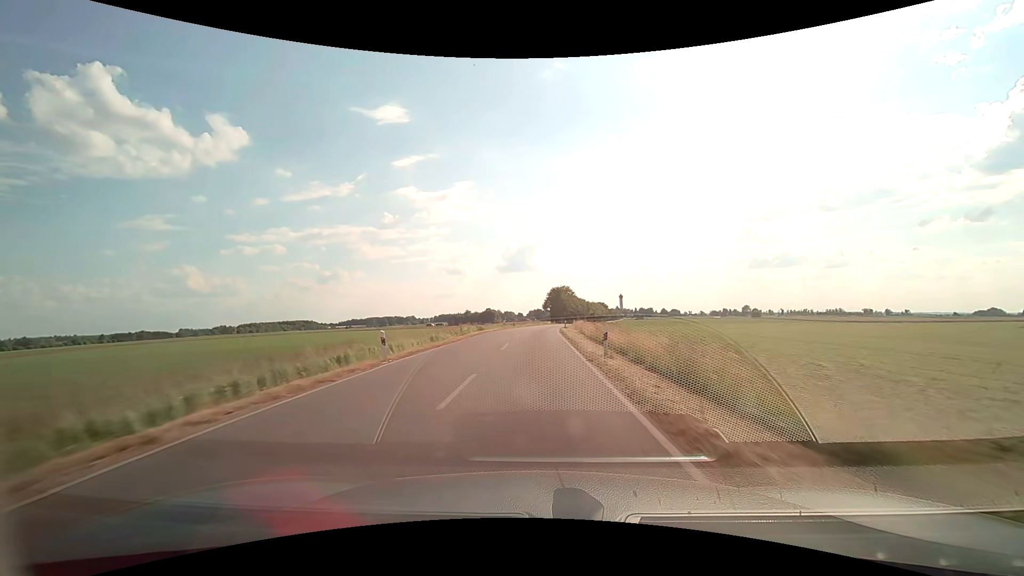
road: tertiary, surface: asphalt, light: Day
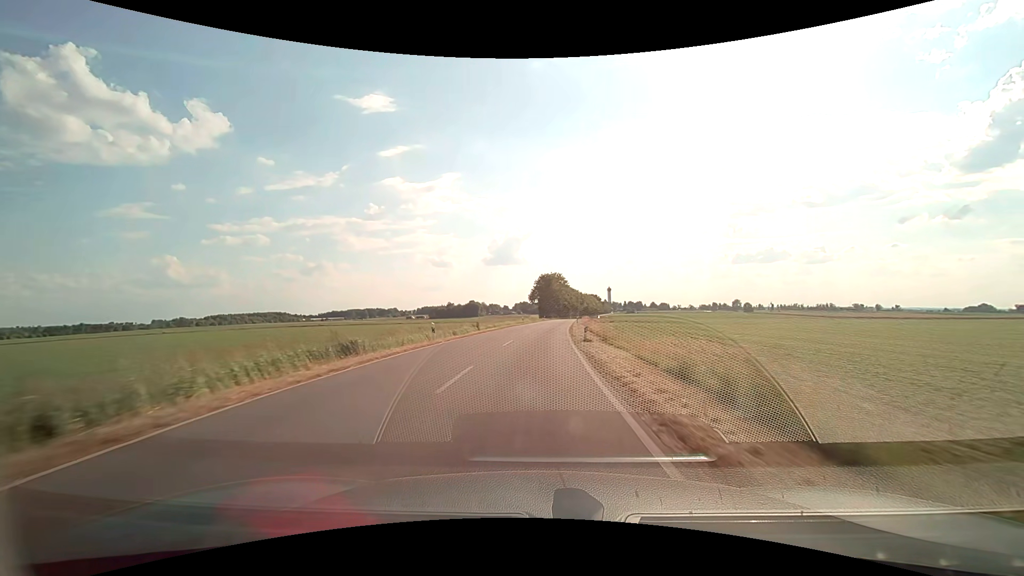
(+0.3, +35.2) m; +2°
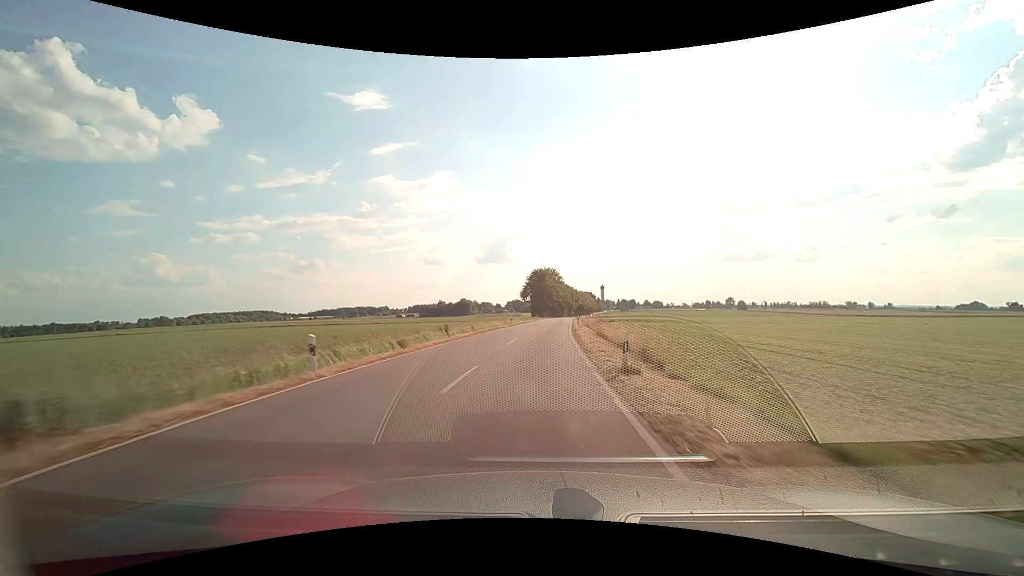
(+0.1, +12.0) m; +1°
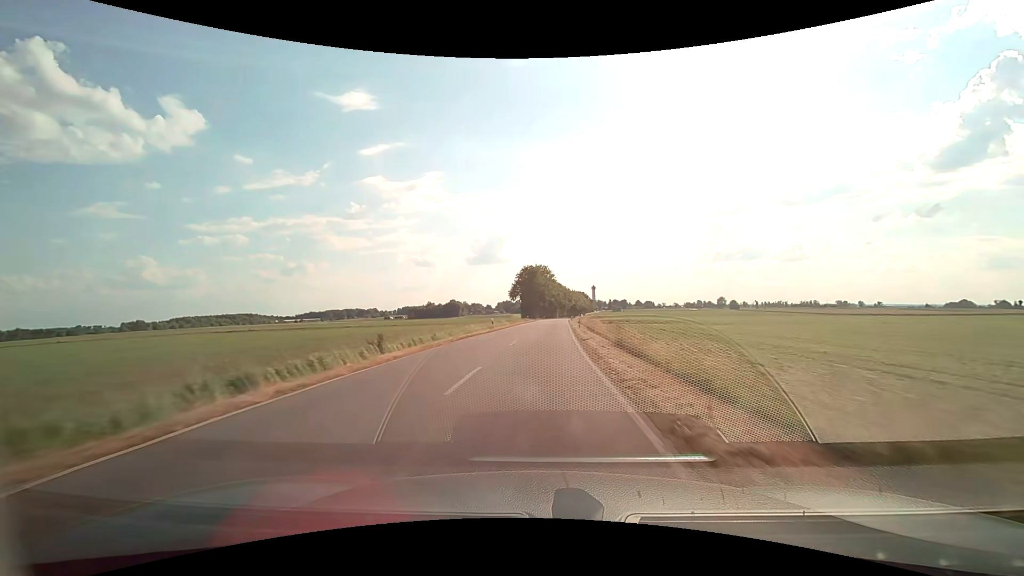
(+0.1, +12.2) m; +1°
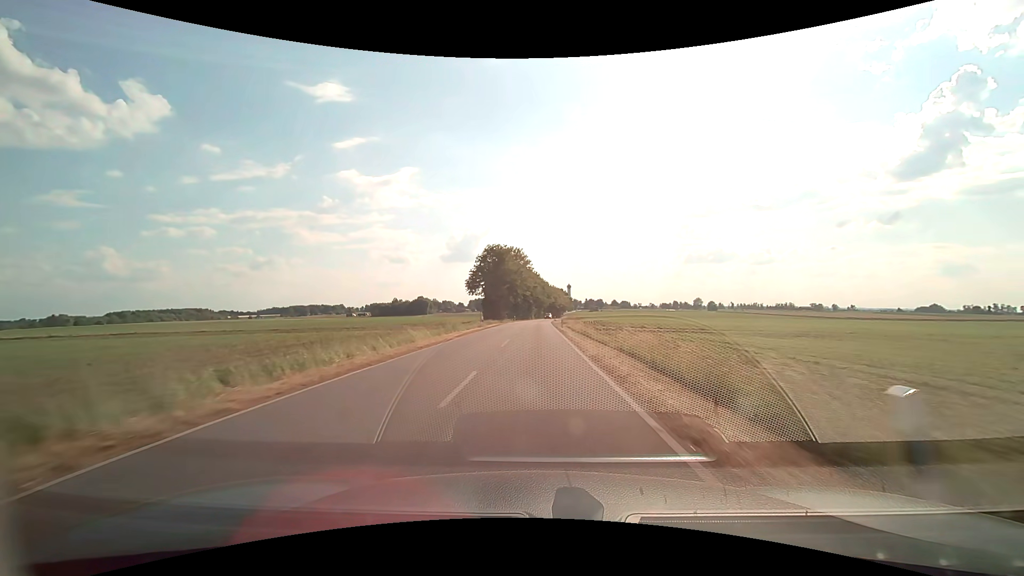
(+1.0, +37.4) m; +3°
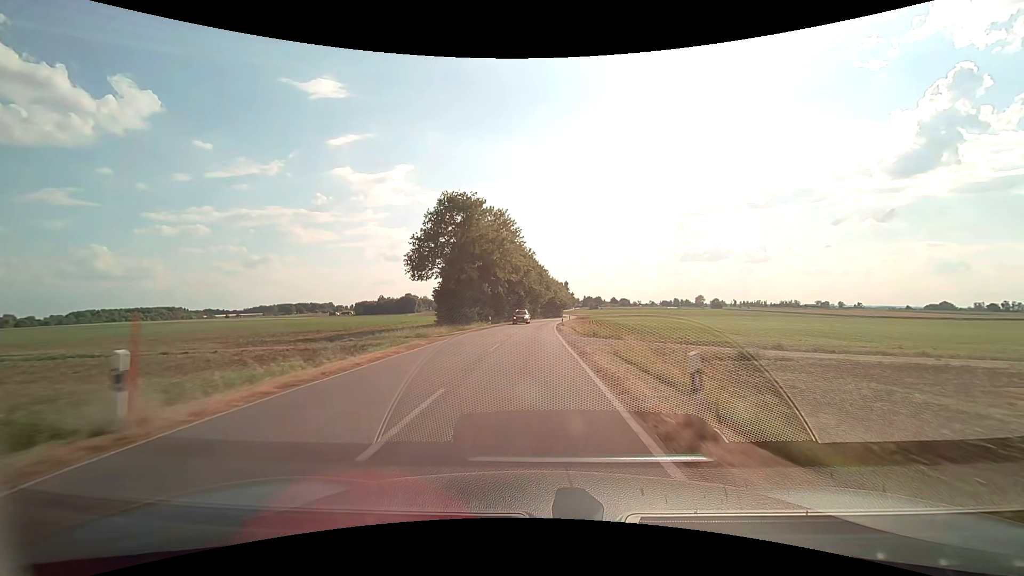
(+0.3, +38.6) m; +1°
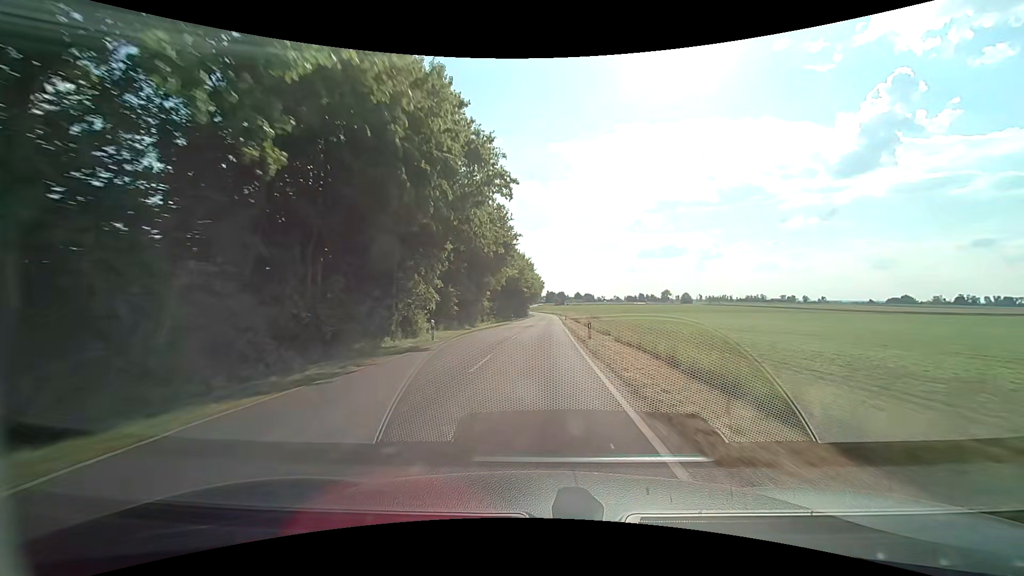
(+1.5, +66.0) m; +4°
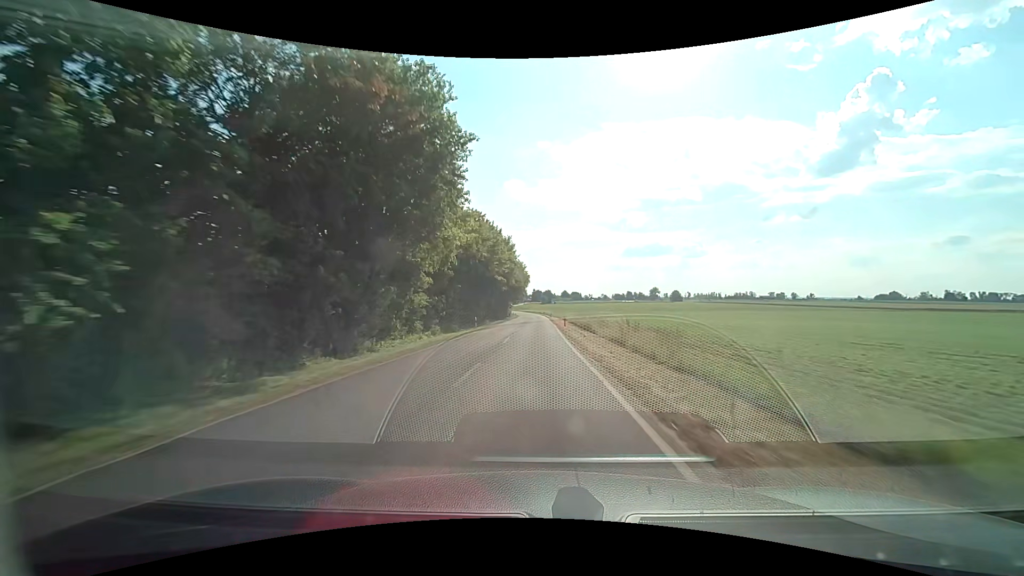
(+0.5, +25.8) m; +2°
(0, +10) (0, +20) (0, +30) (0, +40) (0, +50) (0, +60) (0, +70) (0, +80) (0, +90) (0, +100) m
